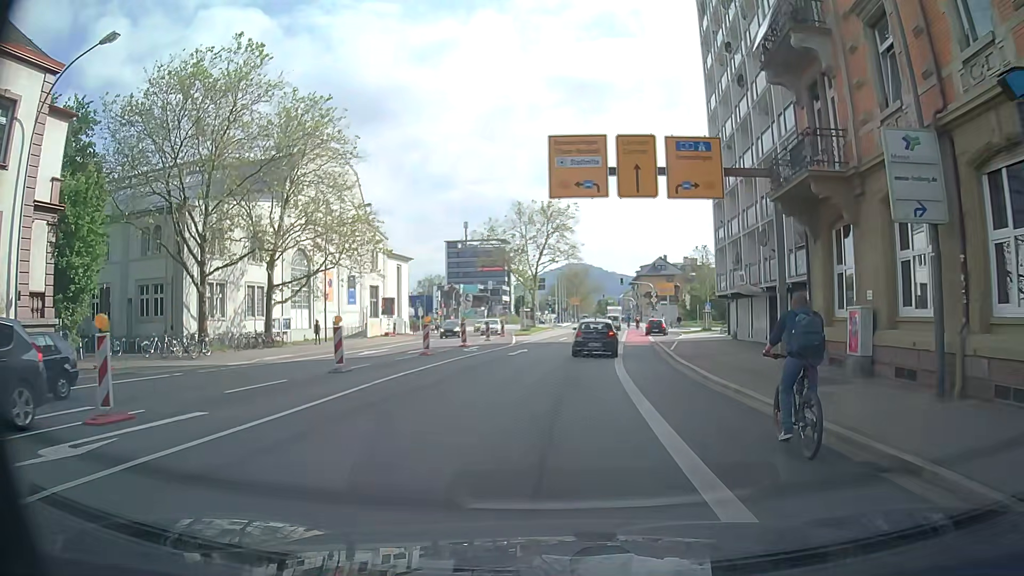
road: secondary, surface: asphalt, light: Day
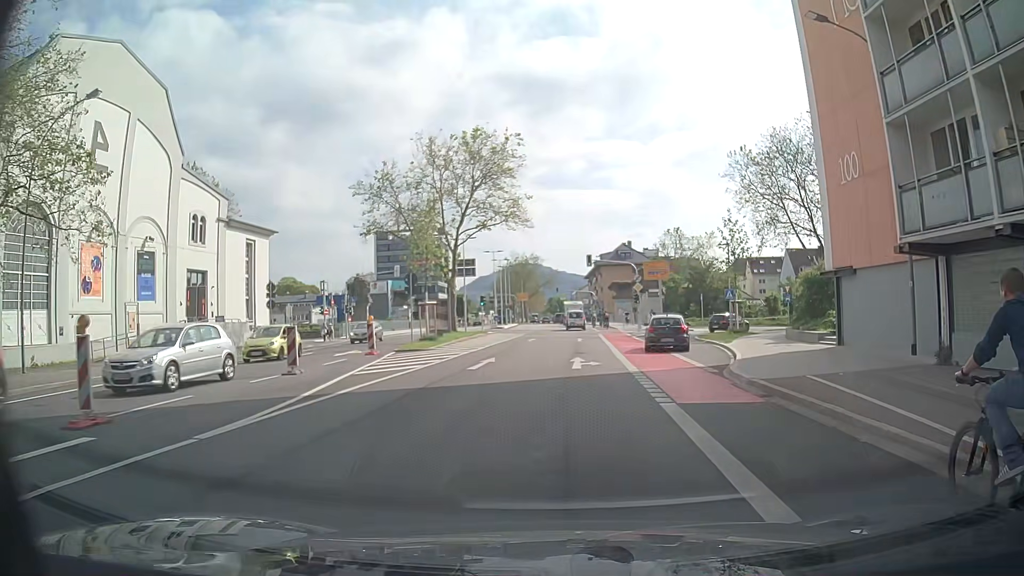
(+1.1, +27.6) m; +4°
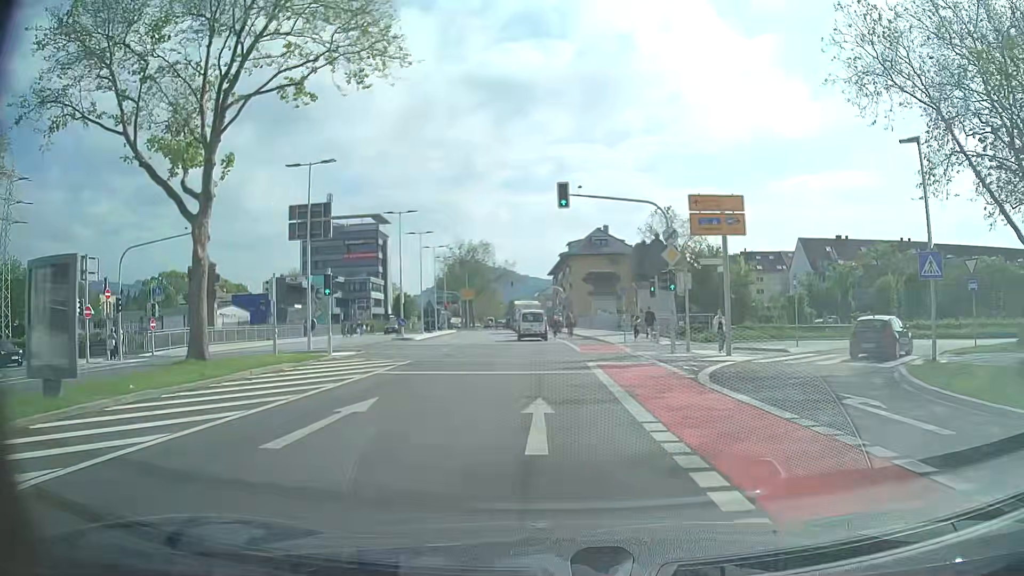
(+1.0, +30.1) m; +3°
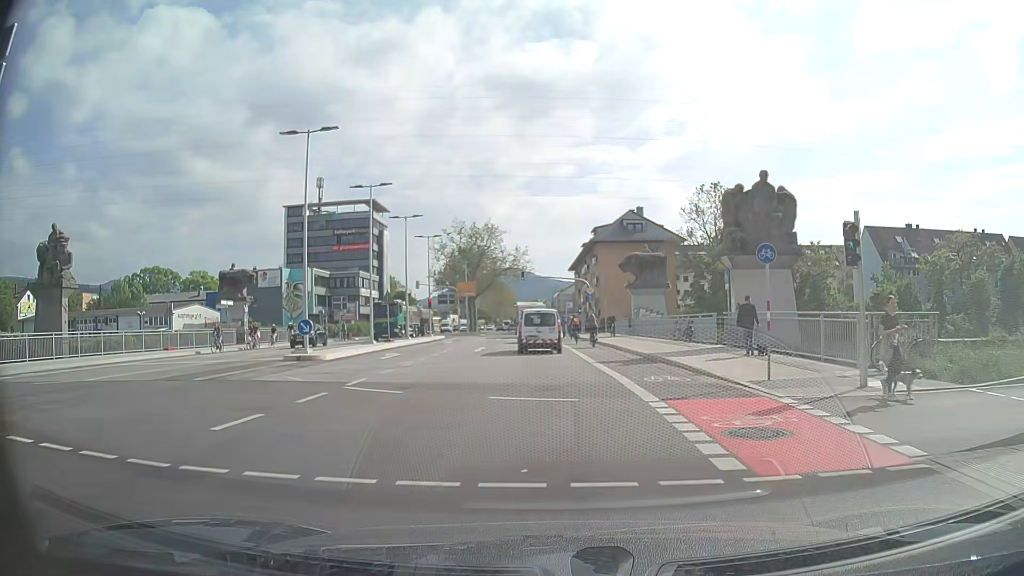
(-0.2, +20.6) m; -2°
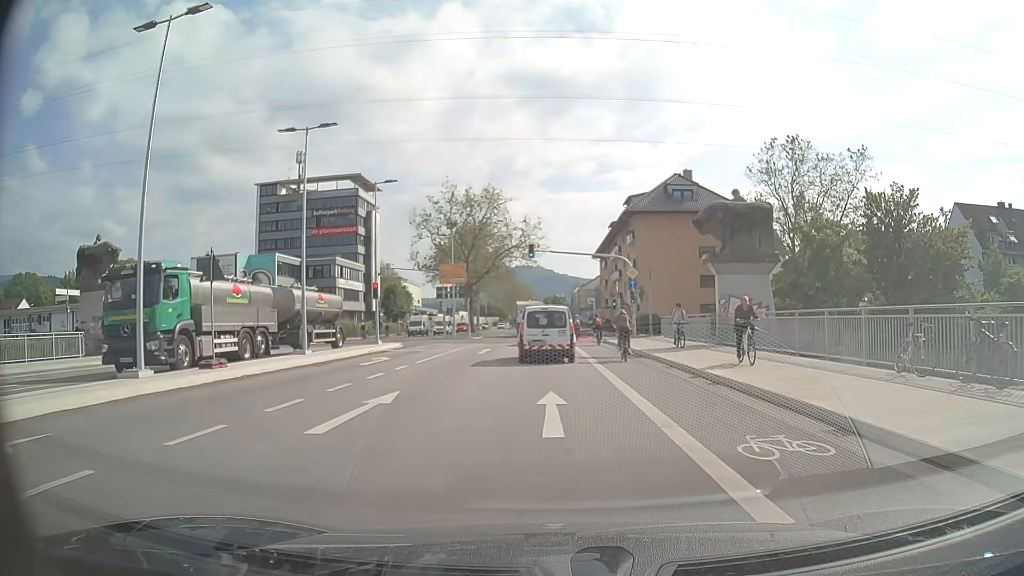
(-0.2, +22.0) m; -1°
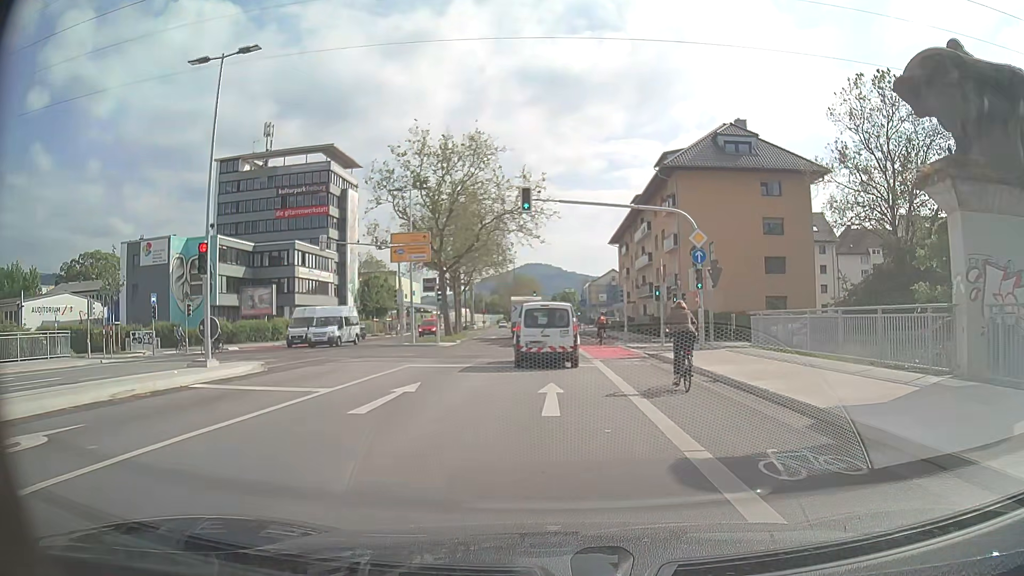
(-0.1, +18.3) m; -1°
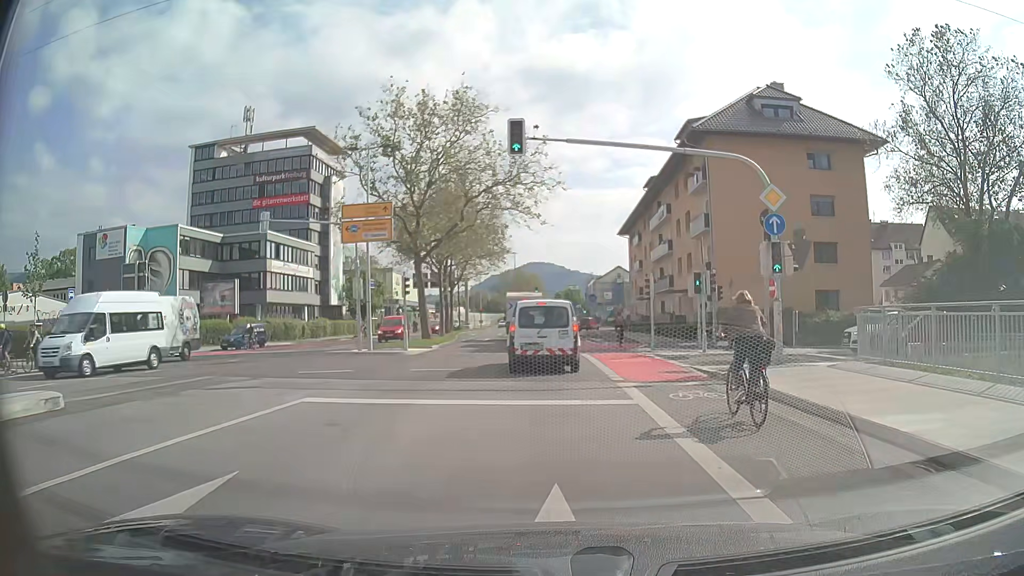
(0.0, +8.7) m; 0°
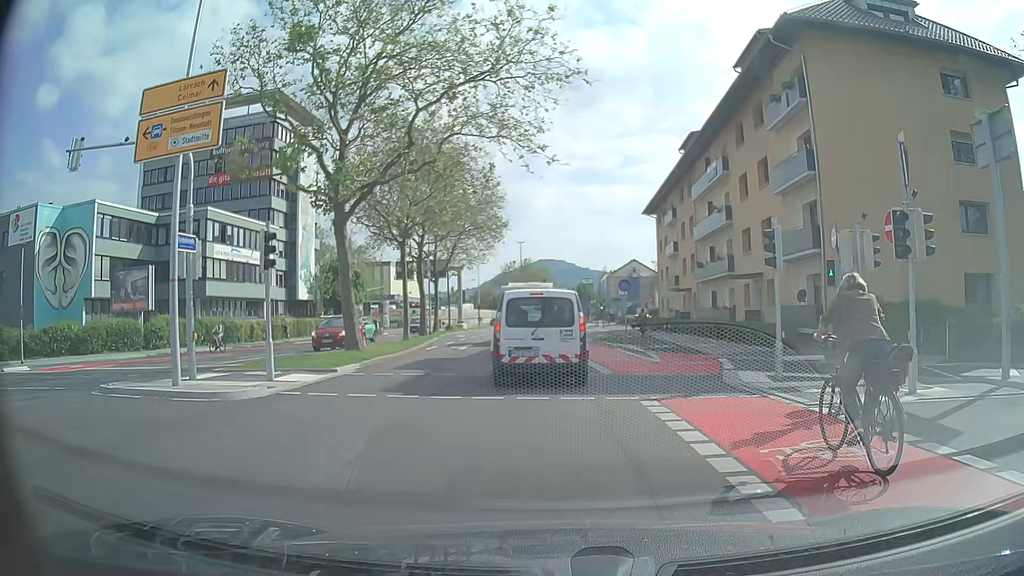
(-0.1, +14.3) m; -1°
(0, +10) (0, +20) (-1, +30) (-1, +40) (-1, +50) (-1, +60) (-2, +70) (-2, +80) (-3, +90) (-3, +100) m
